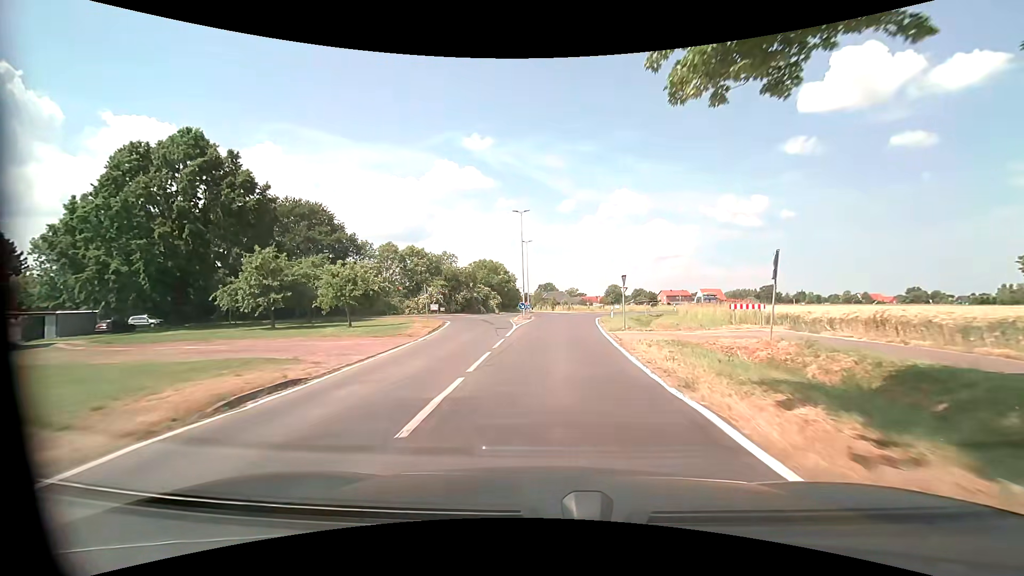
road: tertiary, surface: asphalt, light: Day
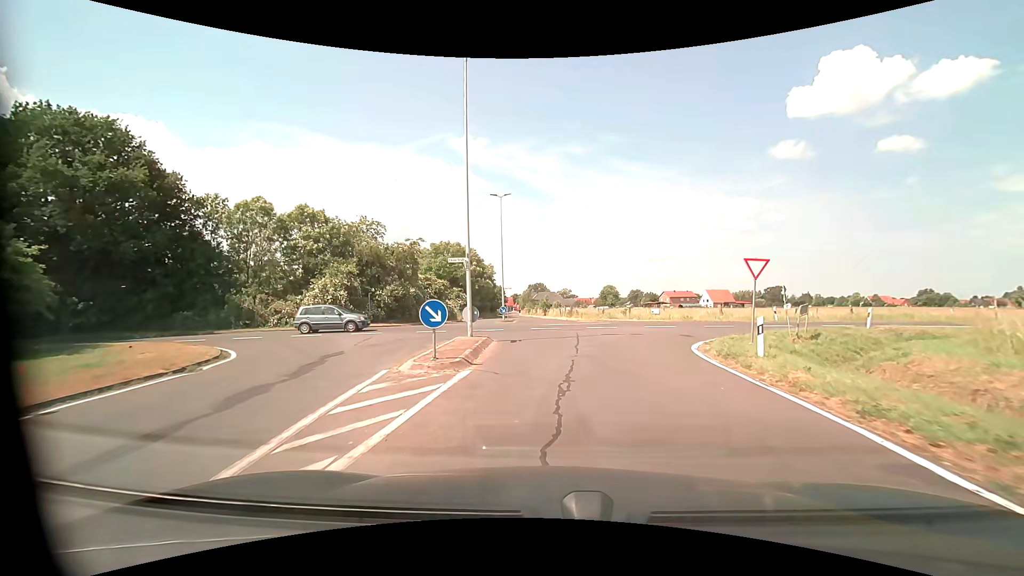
(+0.2, +31.1) m; +1°
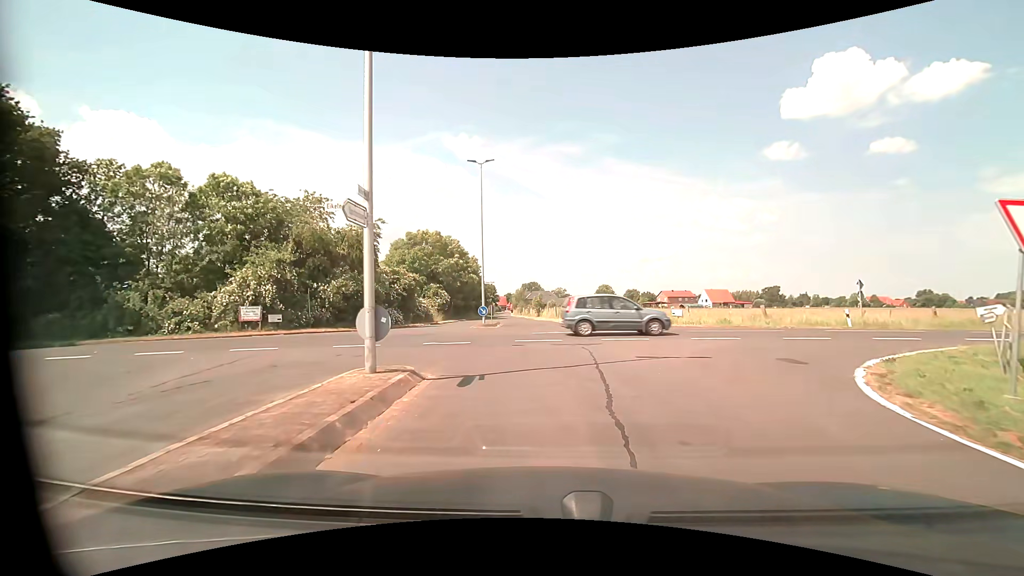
(0.0, +9.1) m; 0°
